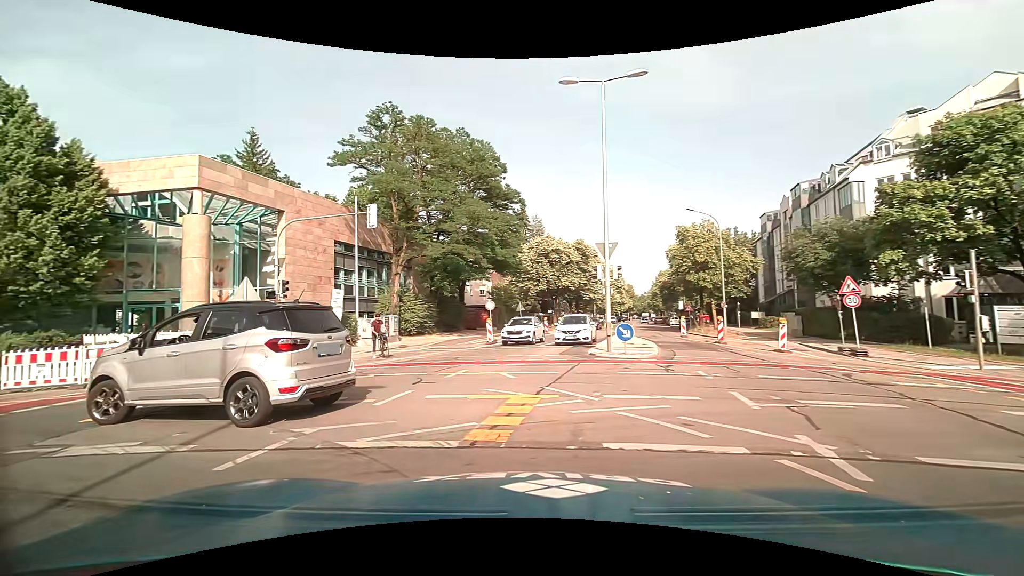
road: tertiary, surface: asphalt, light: Day
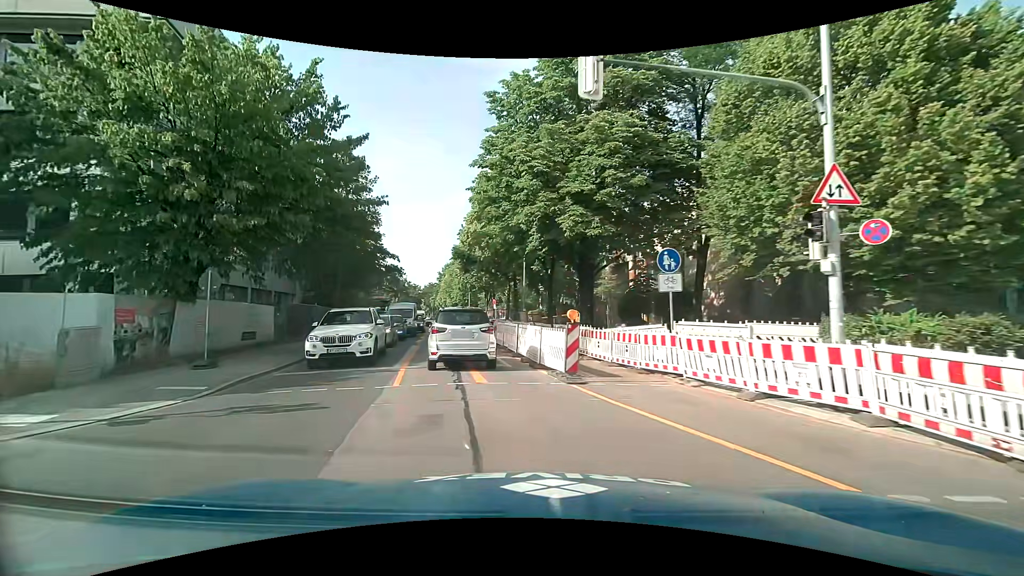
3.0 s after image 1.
(-8.7, +9.0) m; -76°
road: secondary
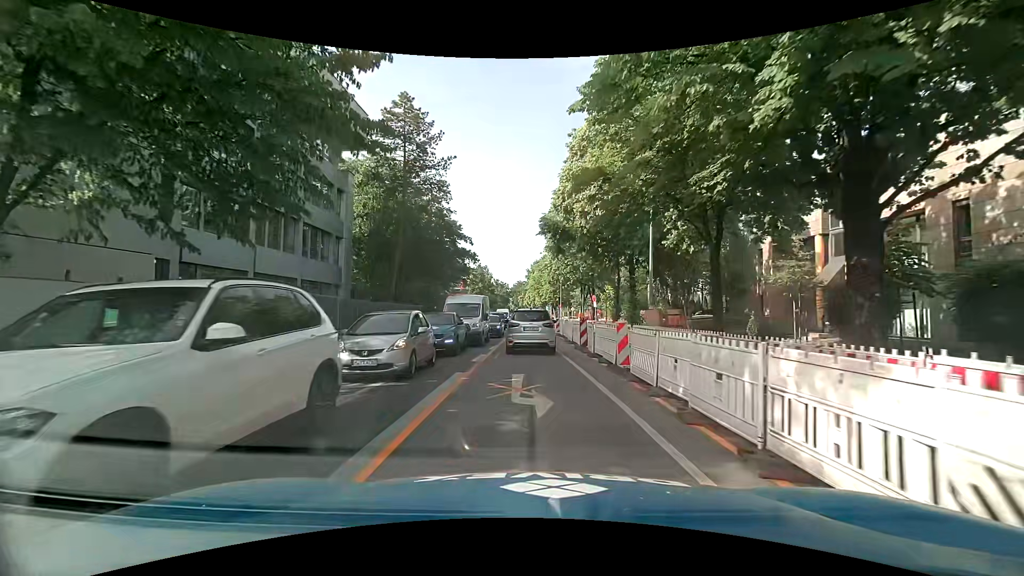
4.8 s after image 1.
(-1.6, +12.7) m; -10°
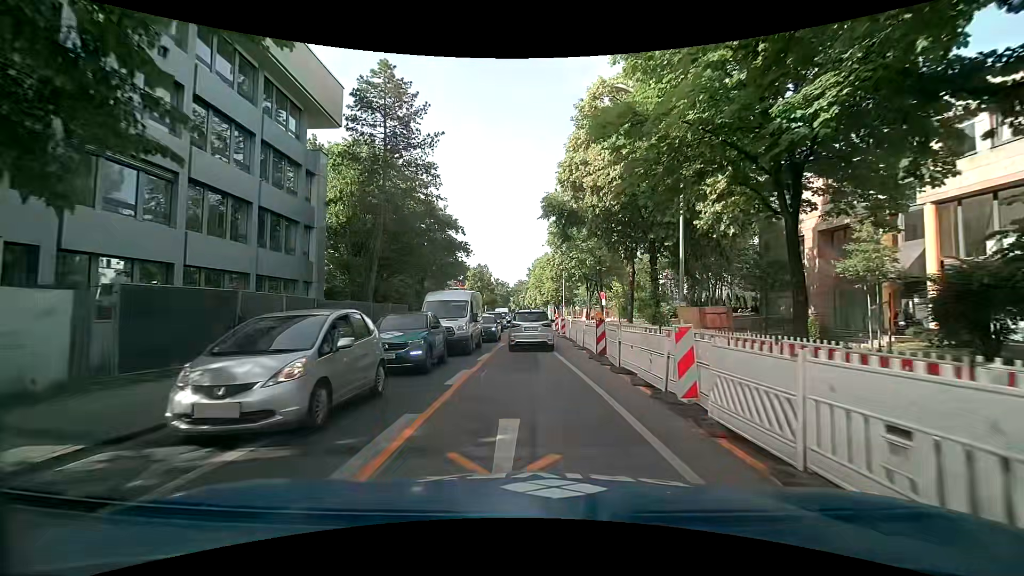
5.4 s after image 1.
(-0.1, +4.9) m; -1°
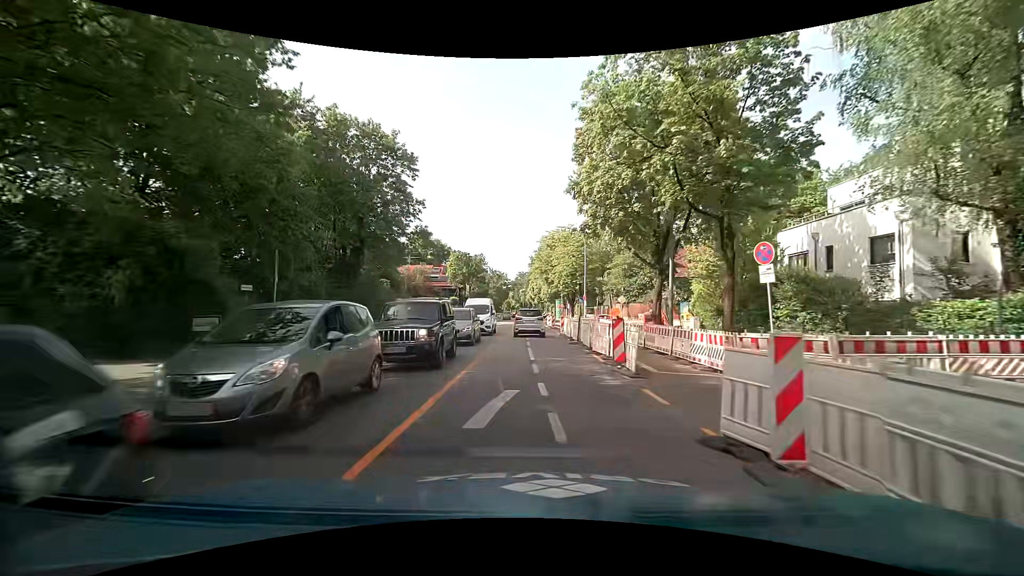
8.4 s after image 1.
(0.0, +28.4) m; -1°
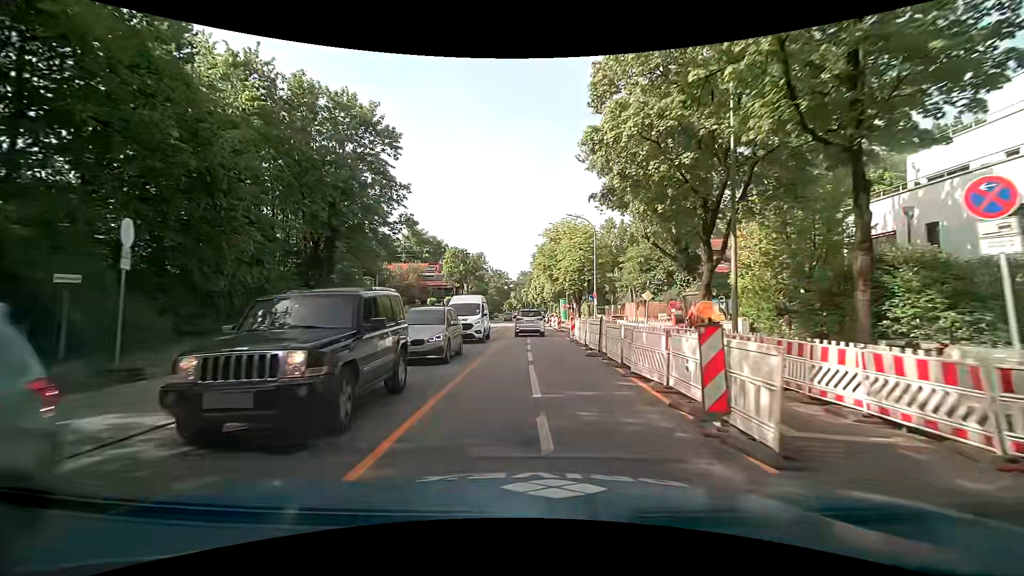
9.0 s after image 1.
(+0.2, +6.4) m; +1°
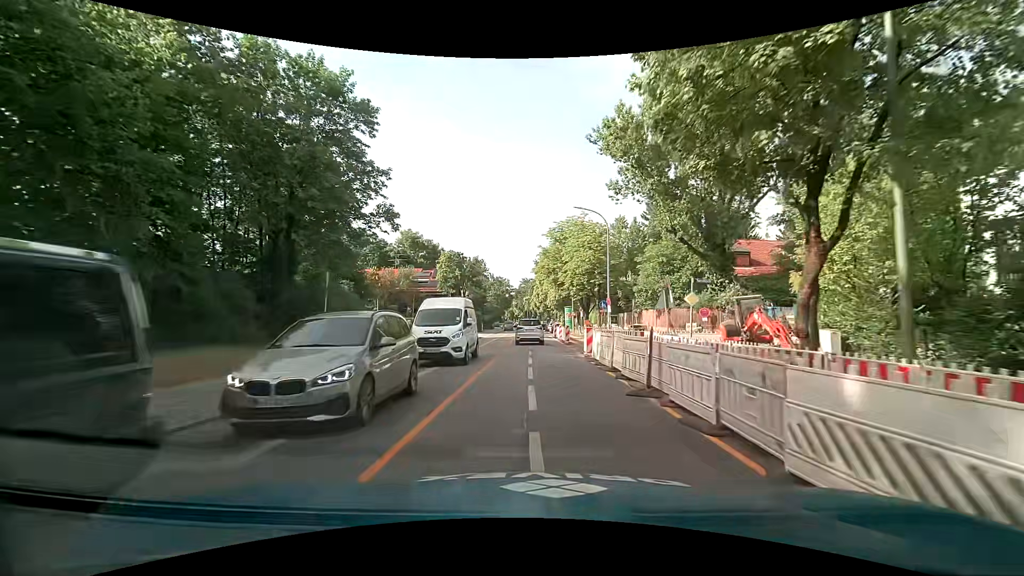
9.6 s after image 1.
(0.0, +6.7) m; 0°
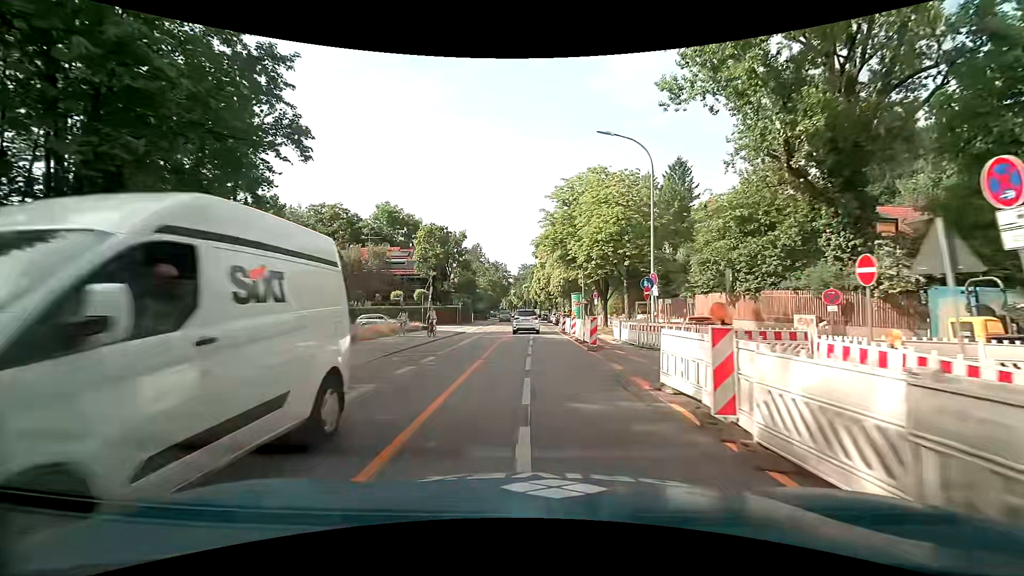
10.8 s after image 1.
(+0.1, +13.9) m; +1°
(0, +10) (0, +20) (0, +30) (0, +40) (0, +50) (0, +60) (0, +70) (0, +80) (-1, +90) (-1, +100) m
